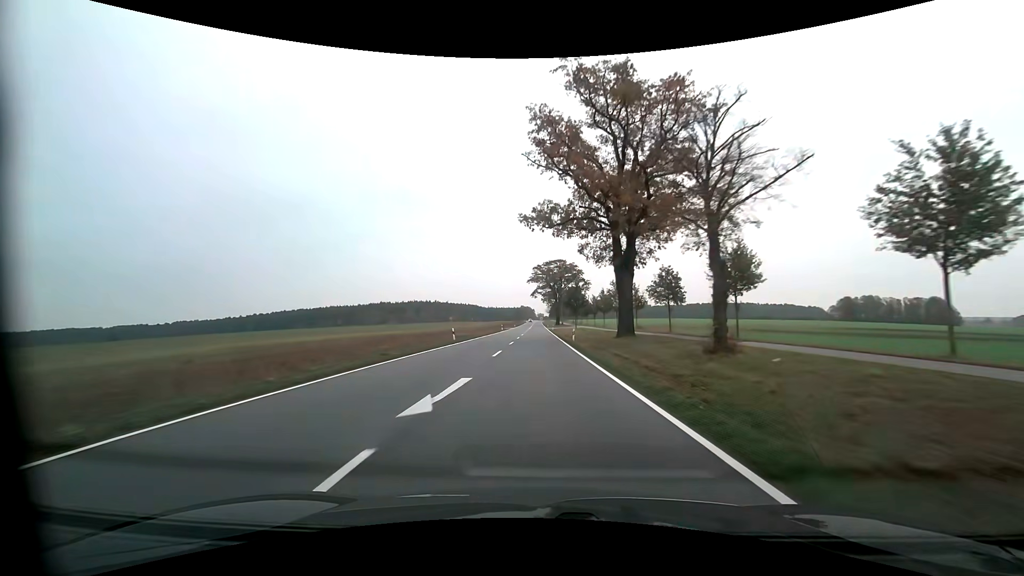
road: primary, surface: asphalt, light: Day
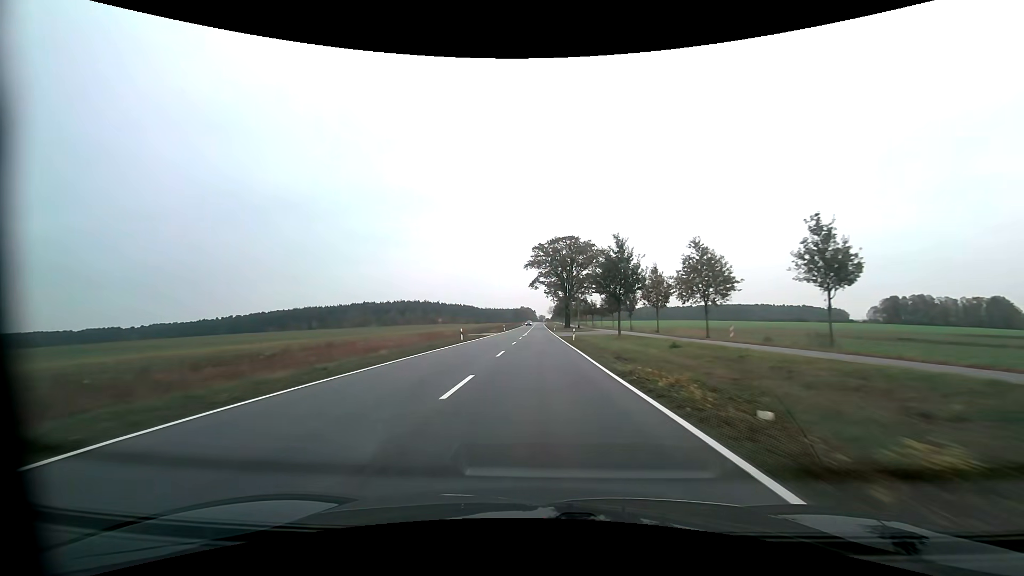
(-0.1, +47.5) m; 0°
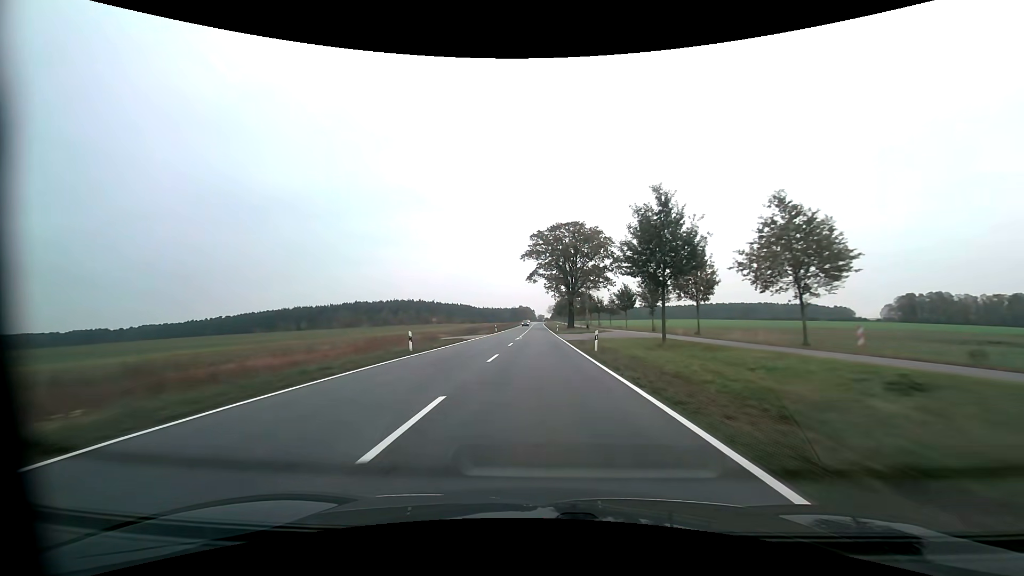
(0.0, +15.8) m; 0°
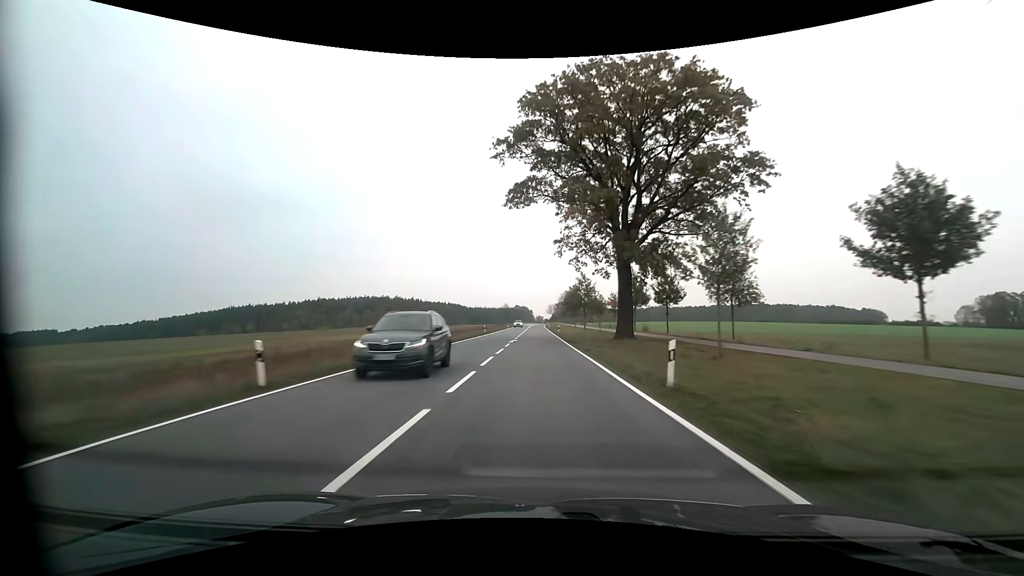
(0.0, +62.8) m; 0°
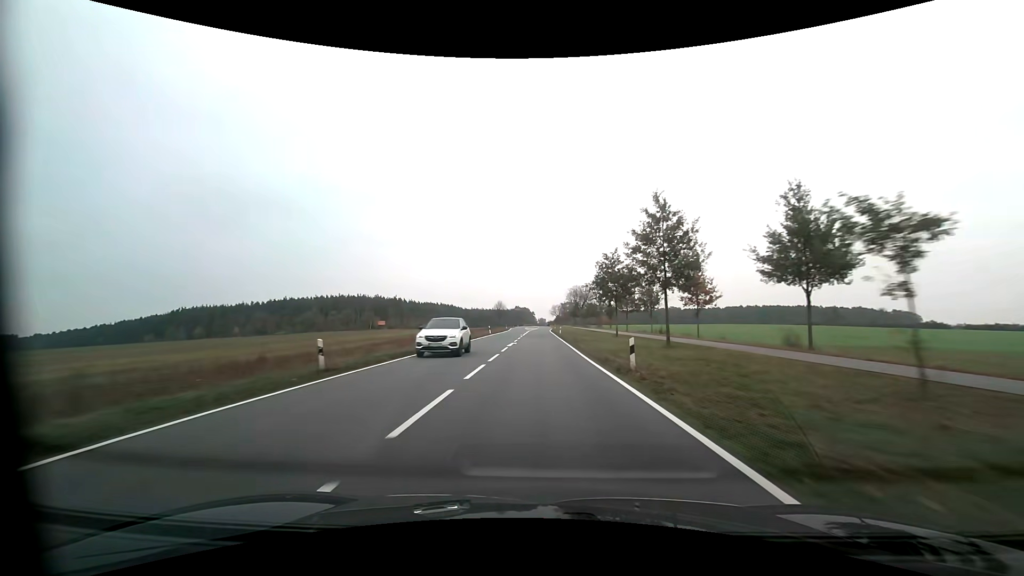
(-0.1, +46.4) m; 0°
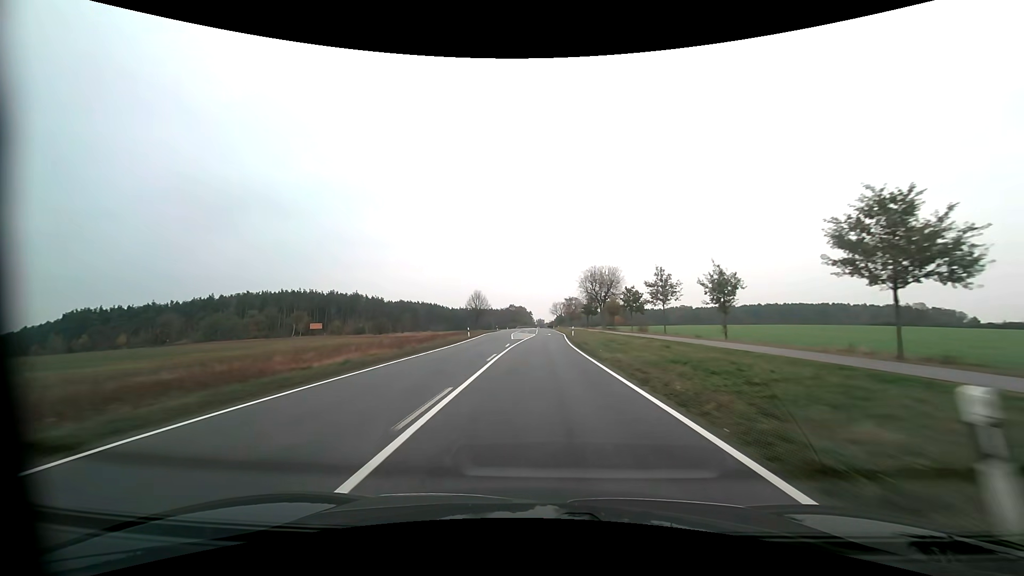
(-0.1, +60.9) m; 0°
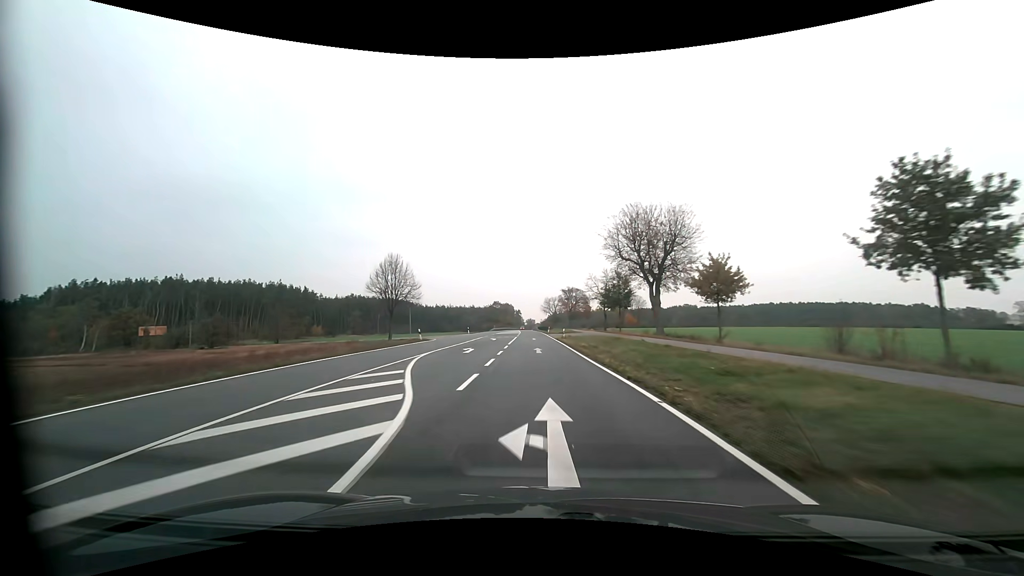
(+1.1, +59.6) m; +1°
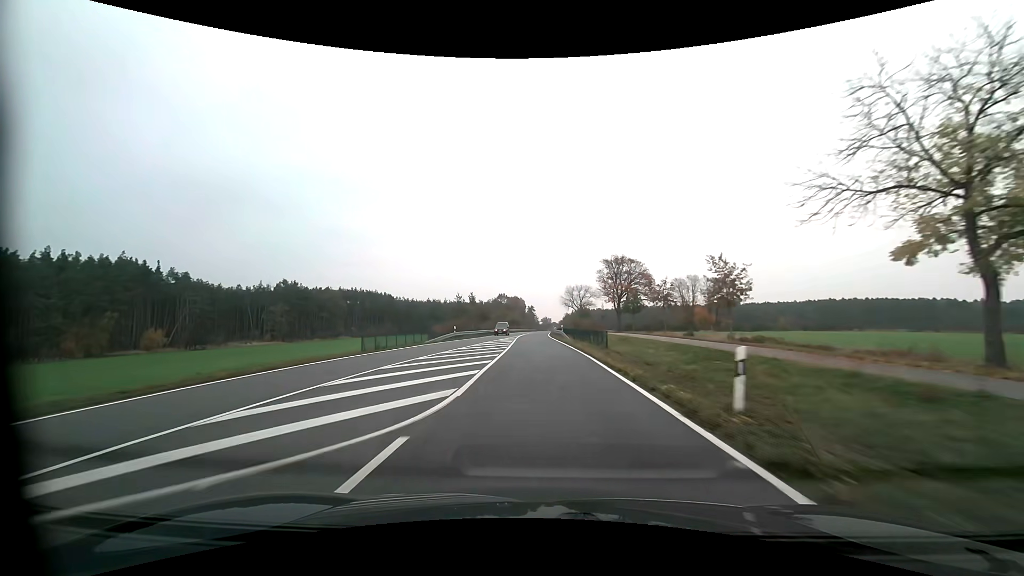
(-1.3, +72.6) m; -2°
(0, +10) (0, +20) (0, +30) (-1, +40) (-1, +50) (-1, +60) (-1, +70) (-1, +80) (0, +90) (0, +100) m
